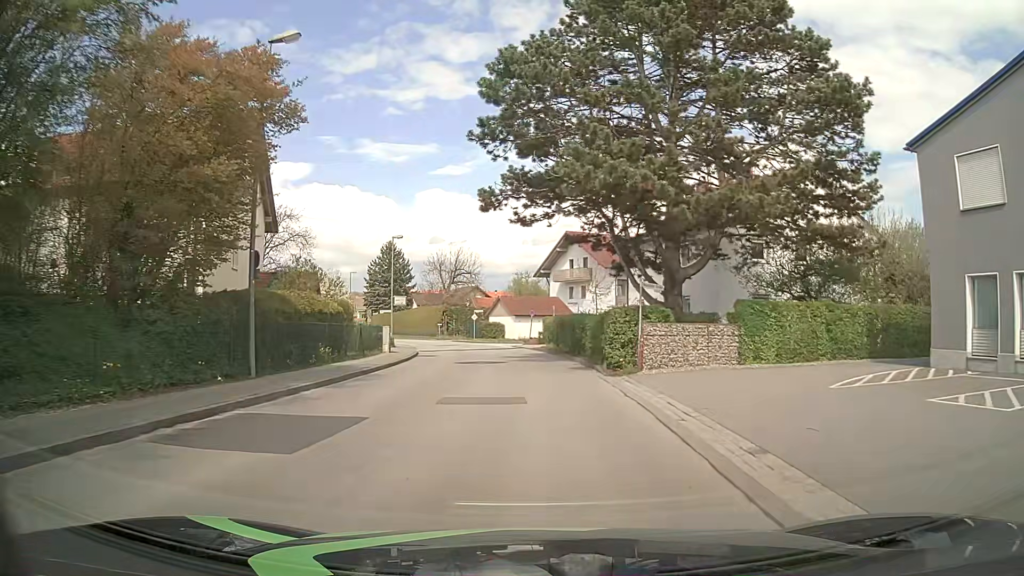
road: unclassified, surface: asphalt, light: Day
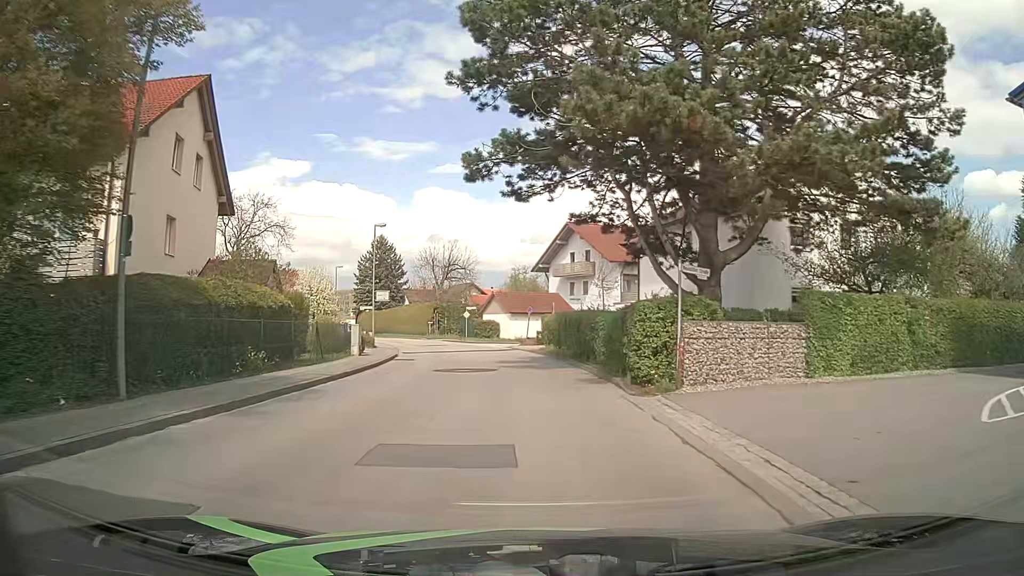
(+0.1, +5.2) m; 0°
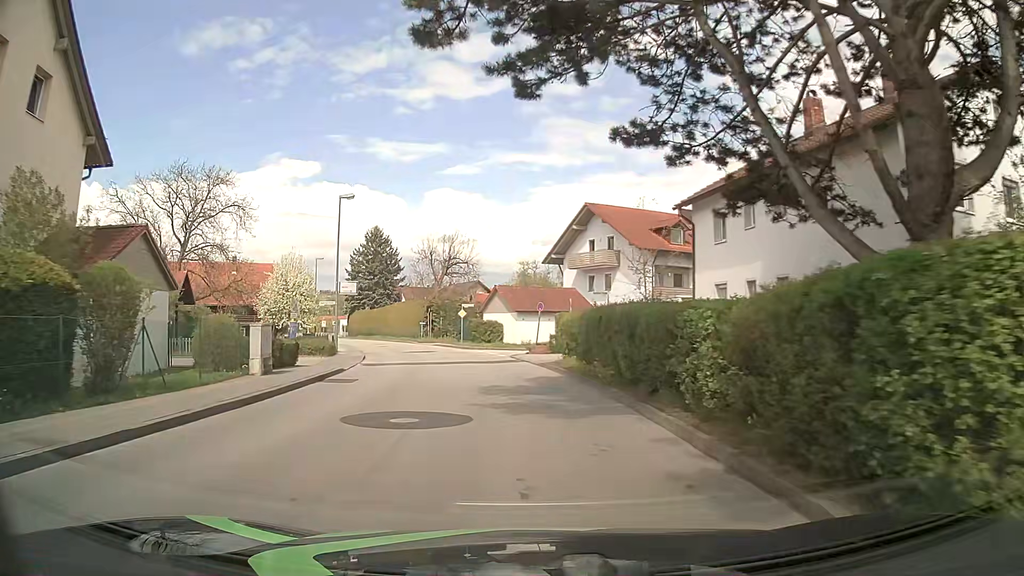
(+0.1, +10.8) m; -1°
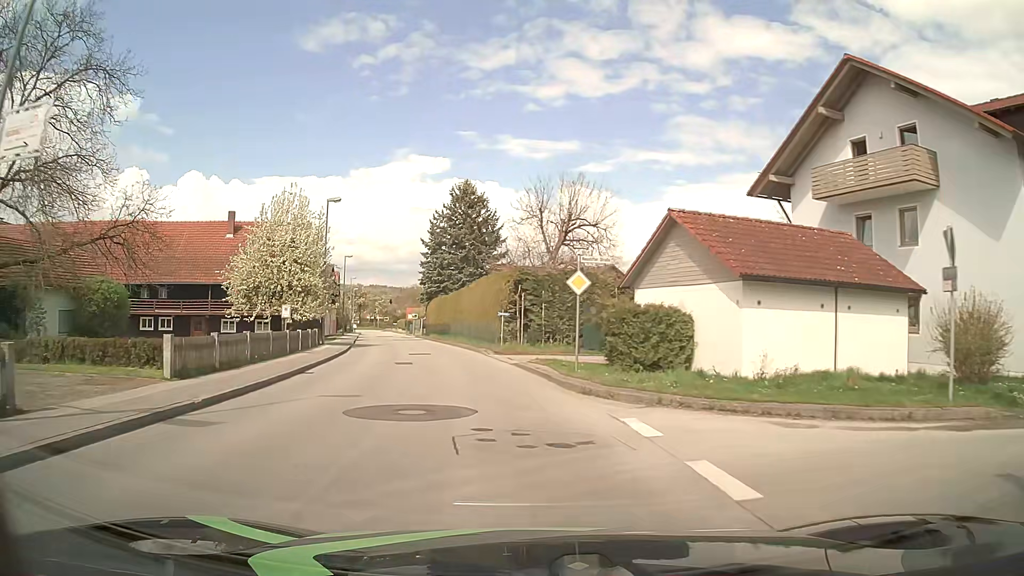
(-2.2, +29.6) m; -11°
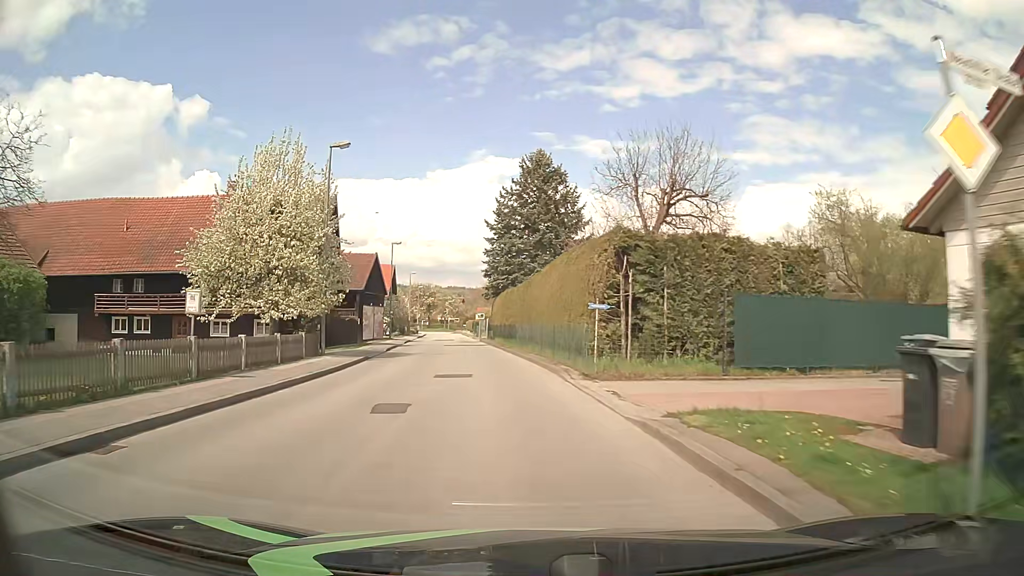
(-0.7, +12.6) m; -7°
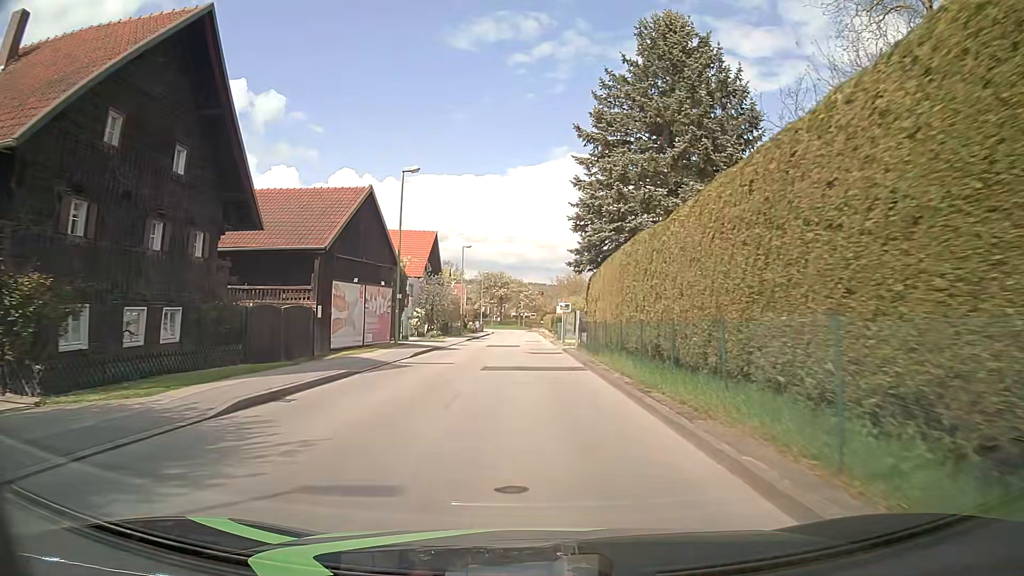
(-2.0, +26.1) m; -7°
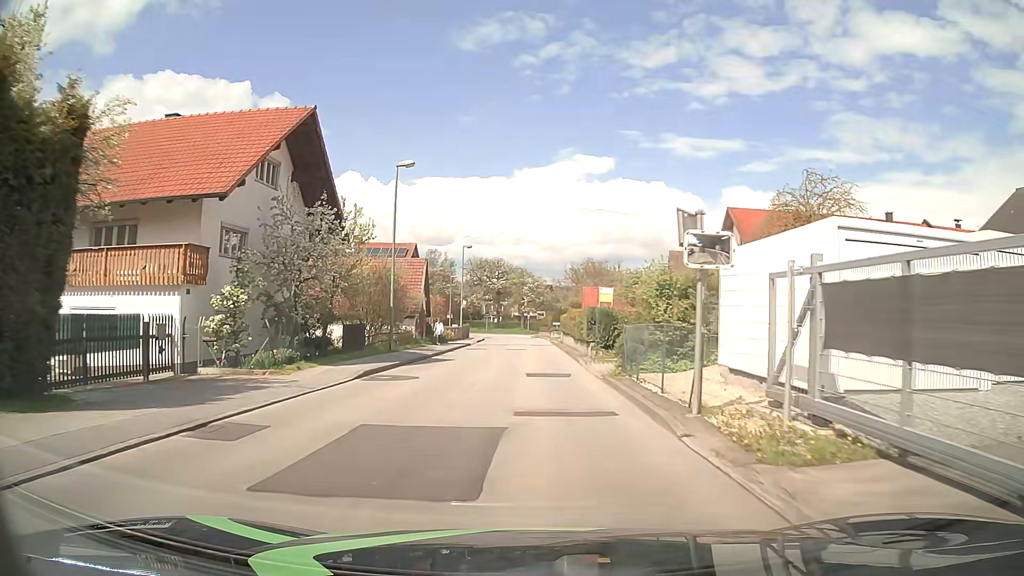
(-0.3, +32.6) m; -1°
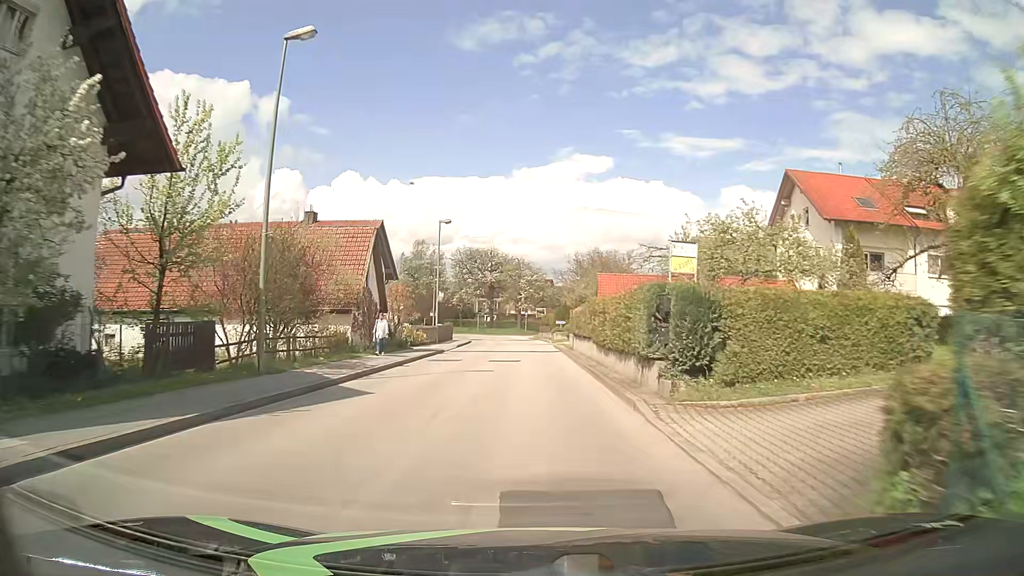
(+0.1, +13.9) m; +1°
(0, +10) (0, +20) (0, +30) (0, +40) (-1, +50) (-1, +60) (-3, +70) (-5, +79) (-10, +88) (-17, +96) m
